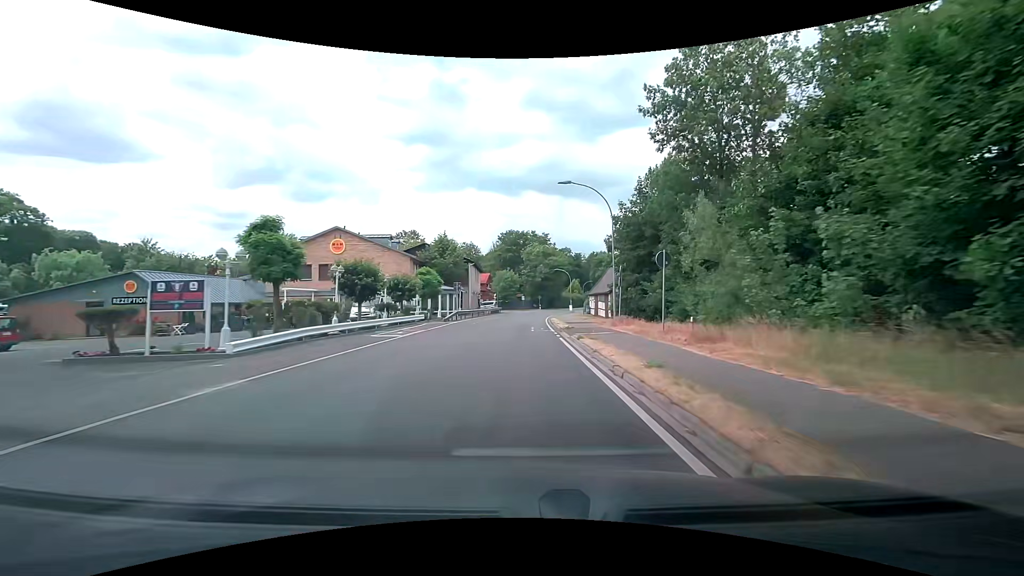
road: tertiary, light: Day
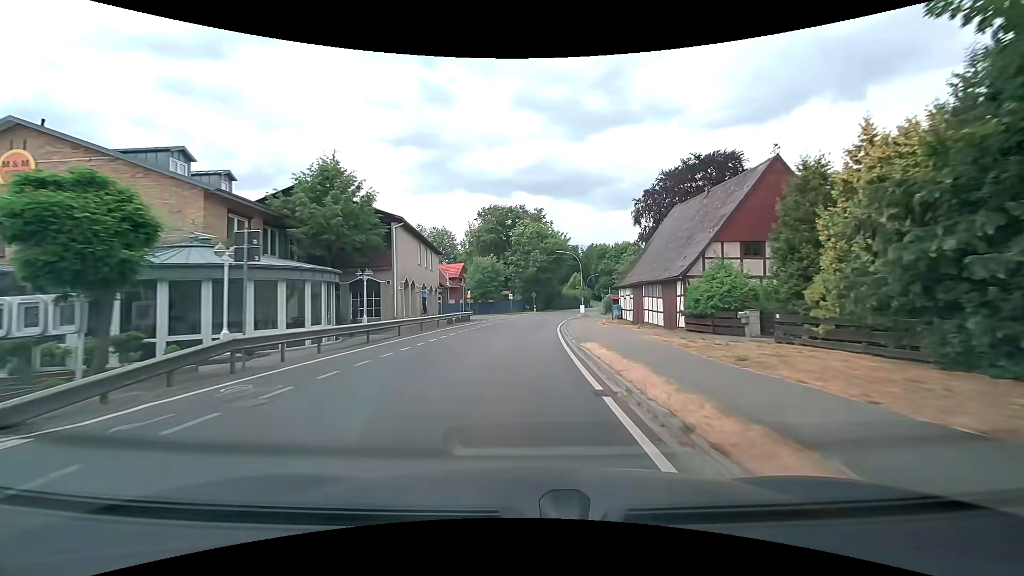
(+0.5, +30.5) m; +1°
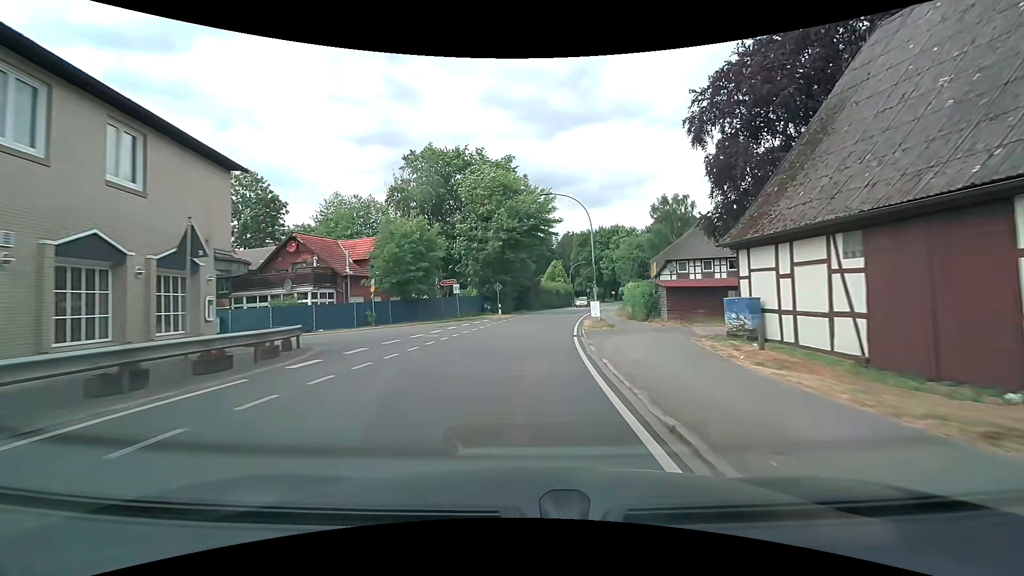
(+0.9, +30.5) m; +4°
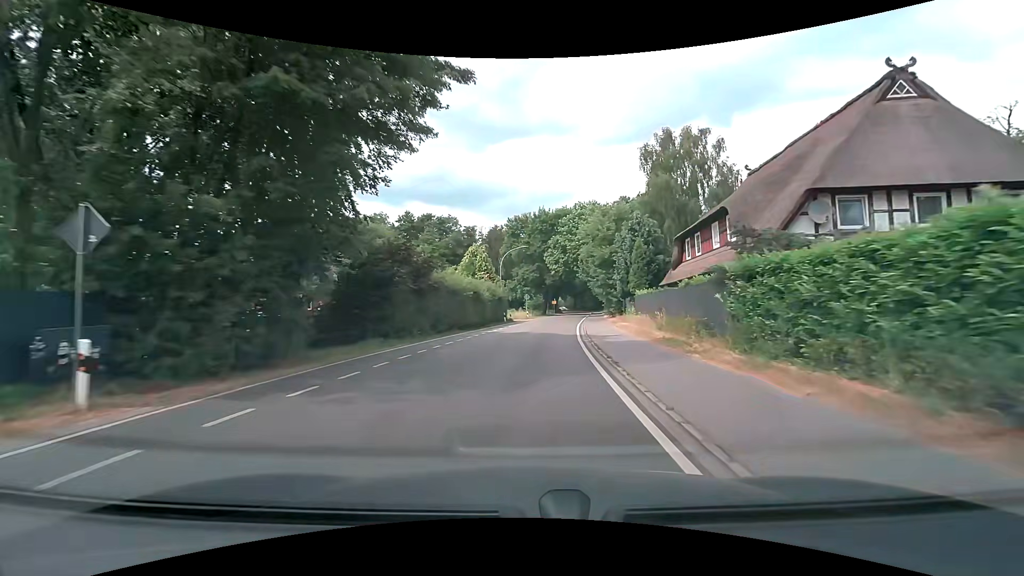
(+2.8, +37.9) m; +9°
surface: asphalt
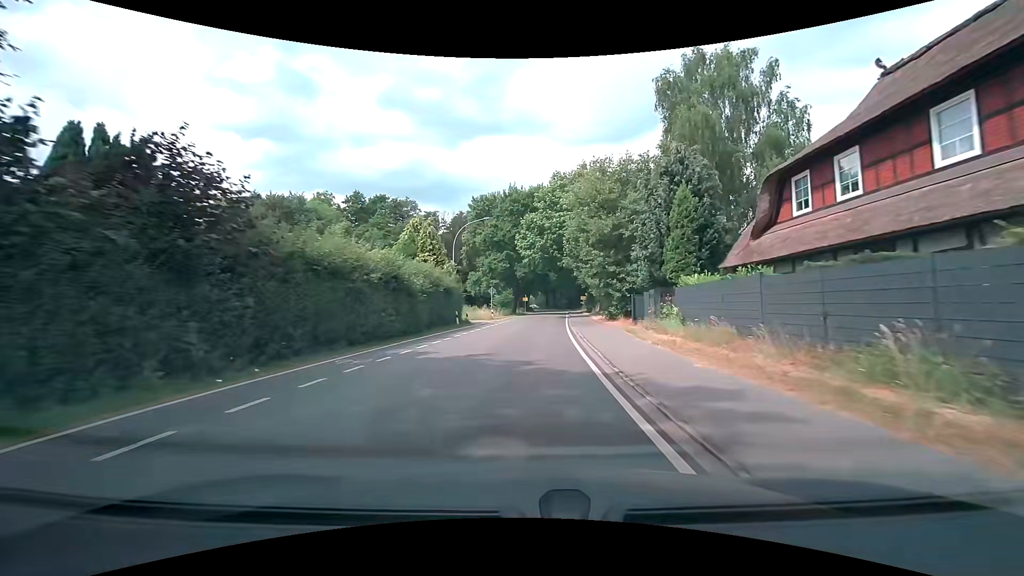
(+0.4, +15.1) m; +3°
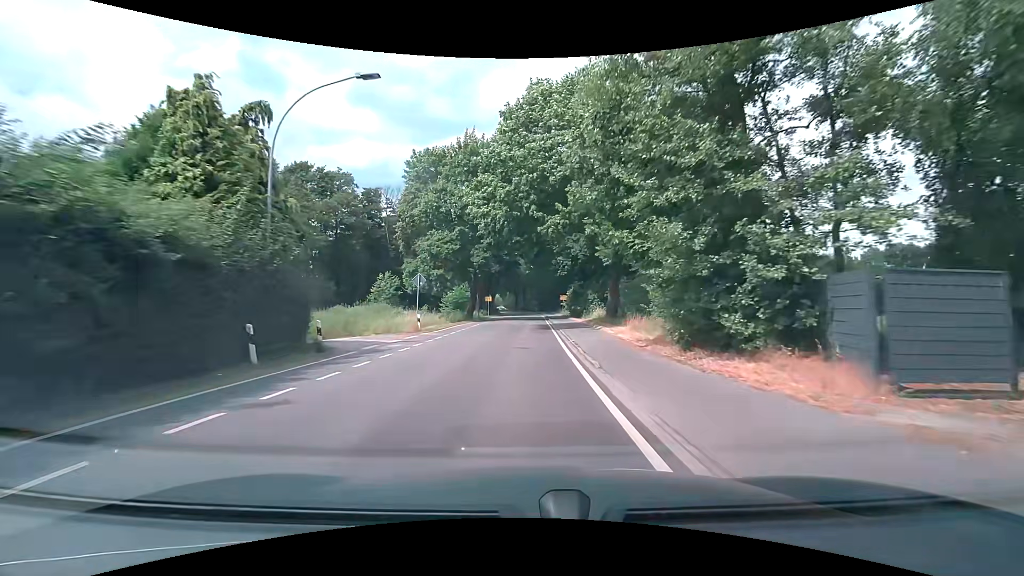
(+0.8, +22.8) m; +4°
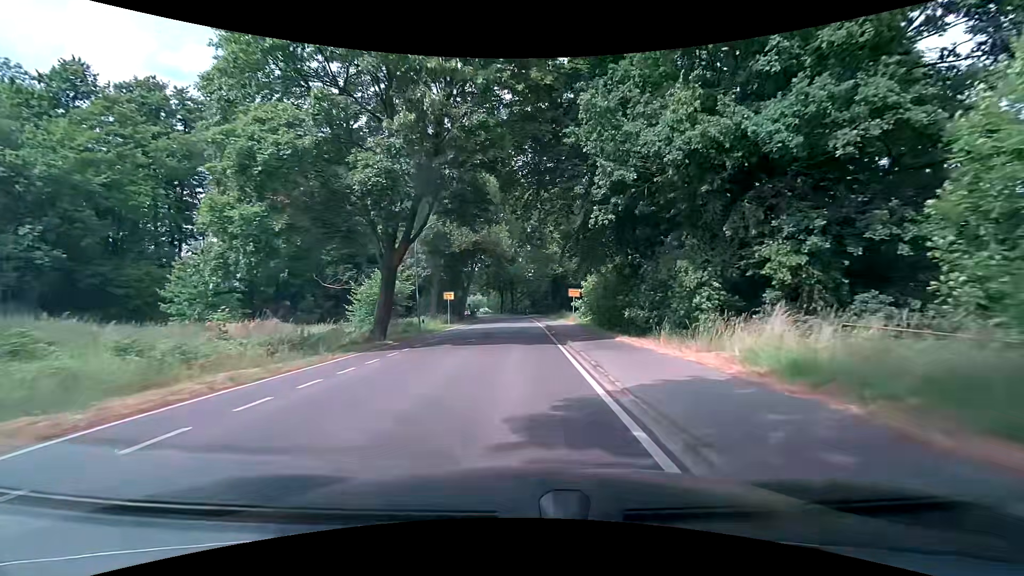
(+0.3, +30.4) m; +1°
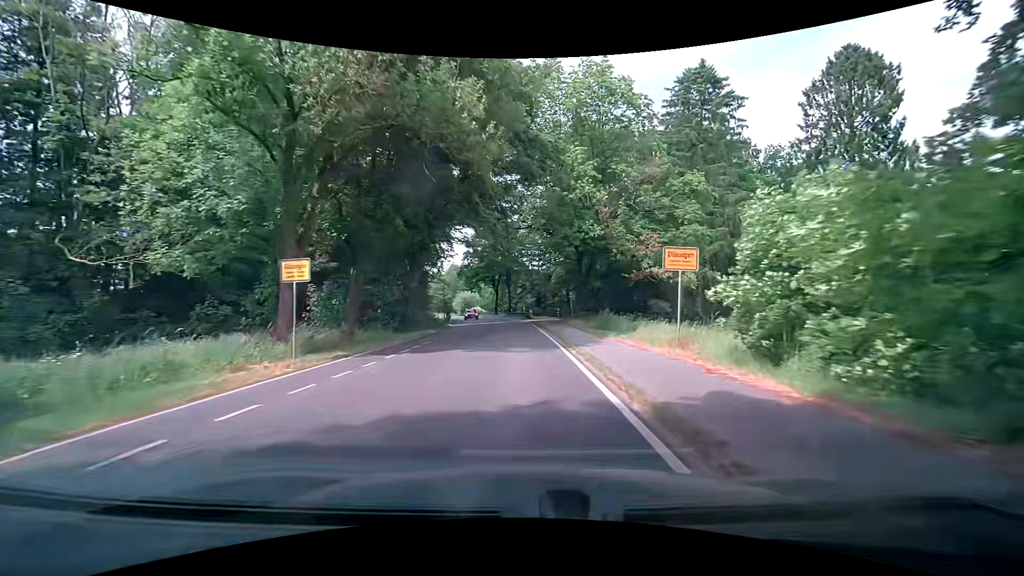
(-0.3, +30.5) m; -1°
(0, +10) (0, +20) (0, +30) (0, +40) (-1, +50) (-2, +60) (-3, +70) (-4, +80) (-6, +90) (-9, +99) m
